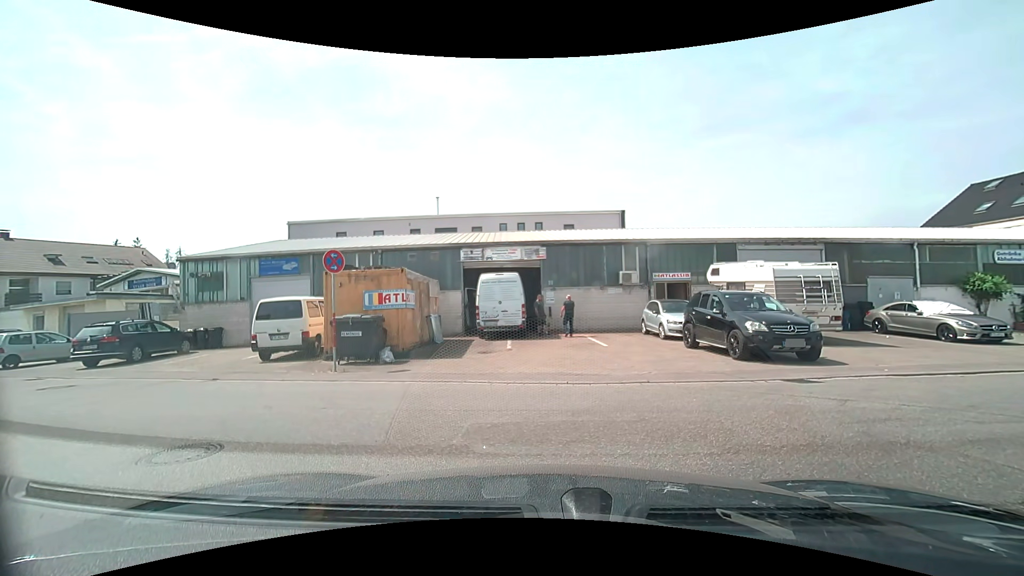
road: unclassified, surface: asphalt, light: Day
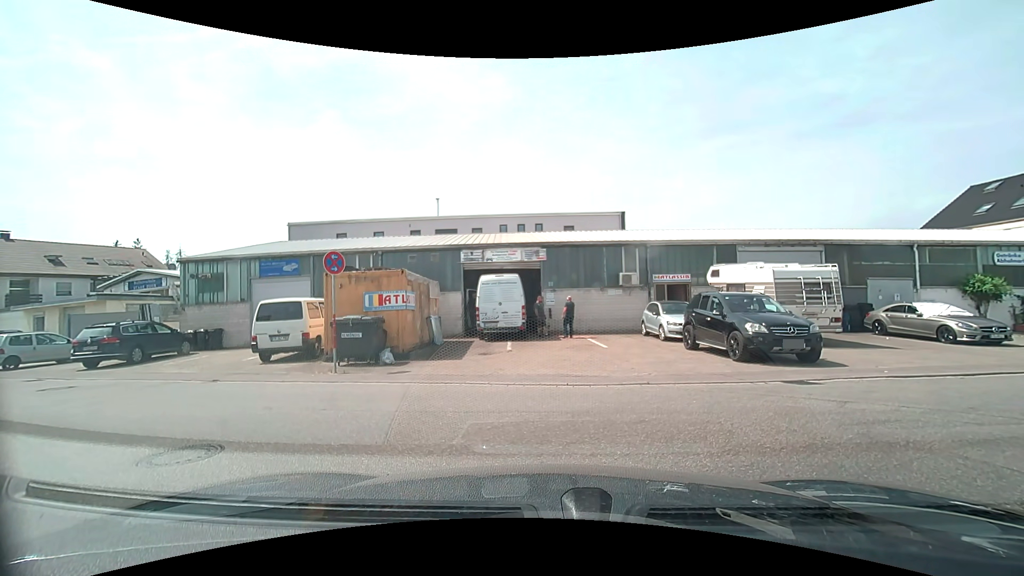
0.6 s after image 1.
(0.0, 0.0) m; 0°
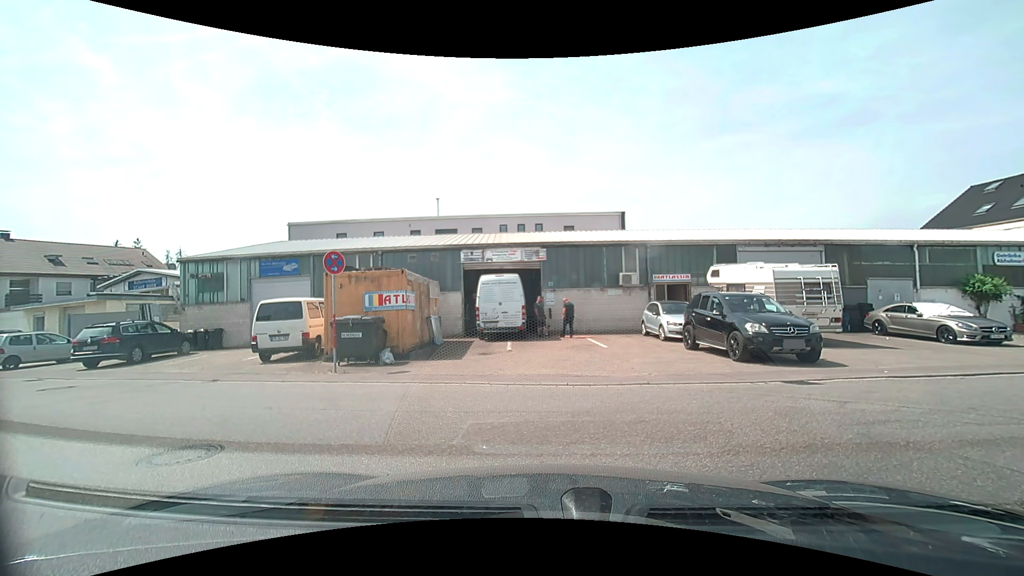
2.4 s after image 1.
(0.0, 0.0) m; 0°
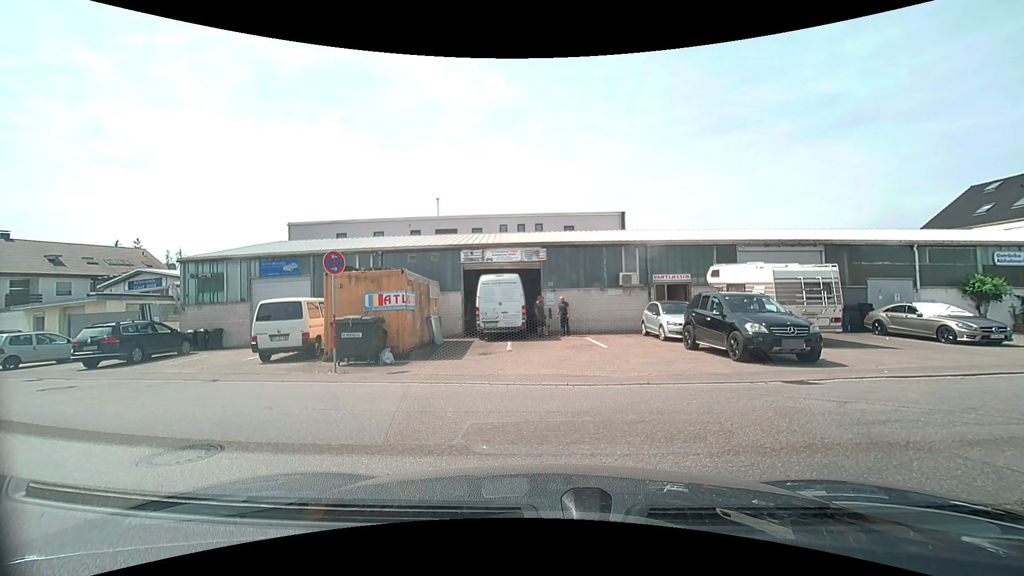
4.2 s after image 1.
(0.0, 0.0) m; 0°
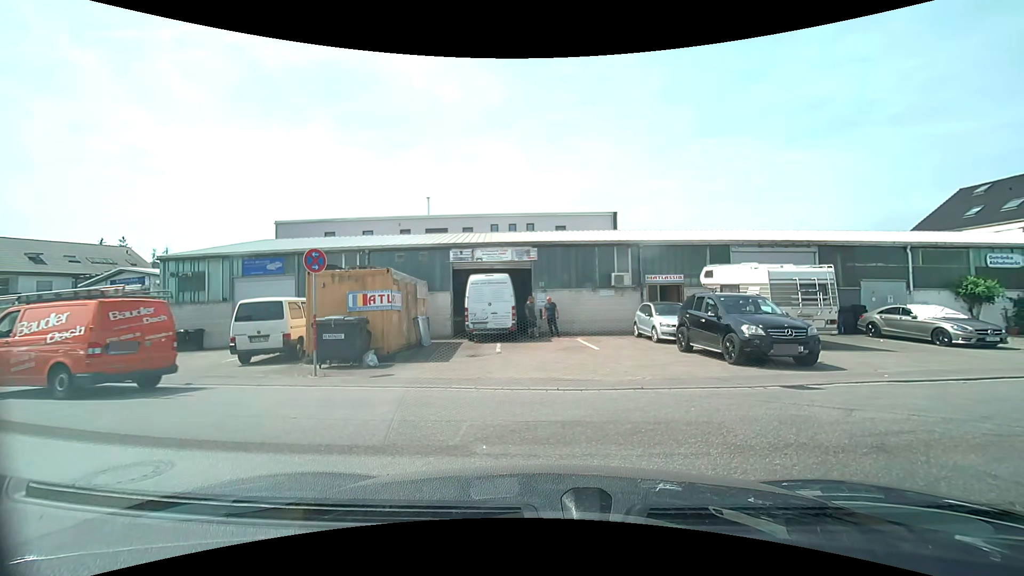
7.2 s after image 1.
(0.0, +0.5) m; 0°
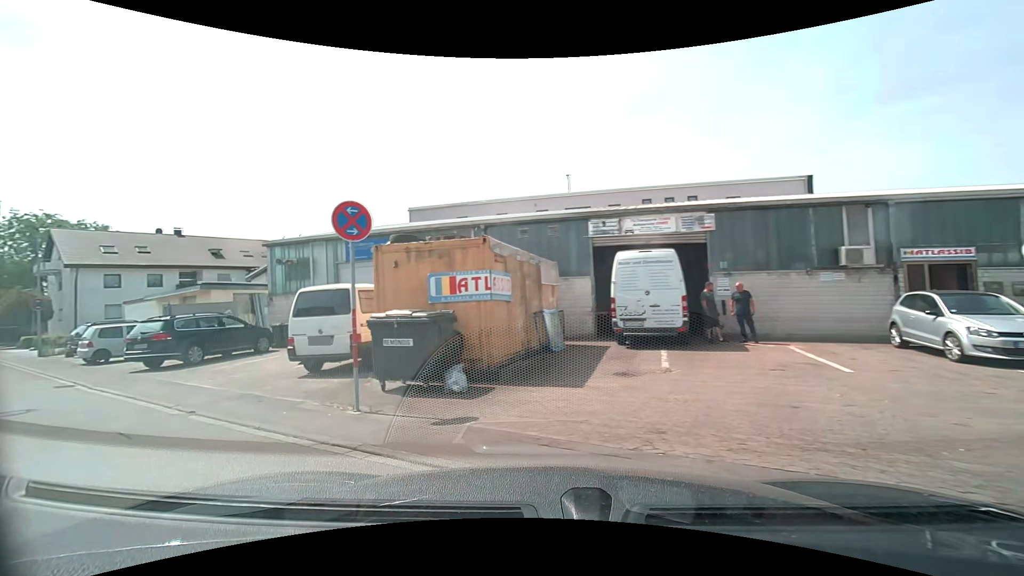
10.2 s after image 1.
(+0.2, +5.8) m; -14°
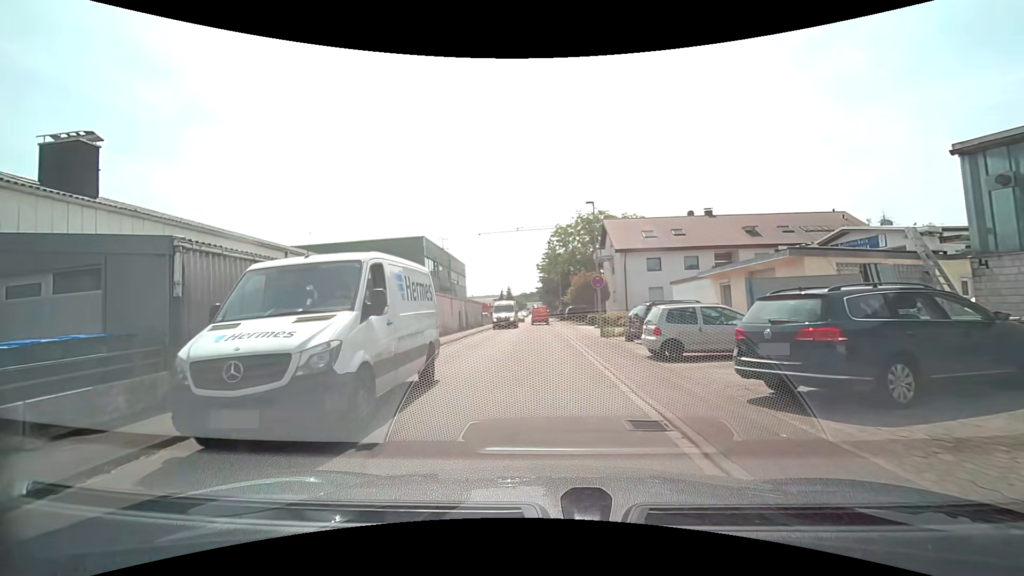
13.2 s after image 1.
(-5.9, +8.3) m; -52°
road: residential
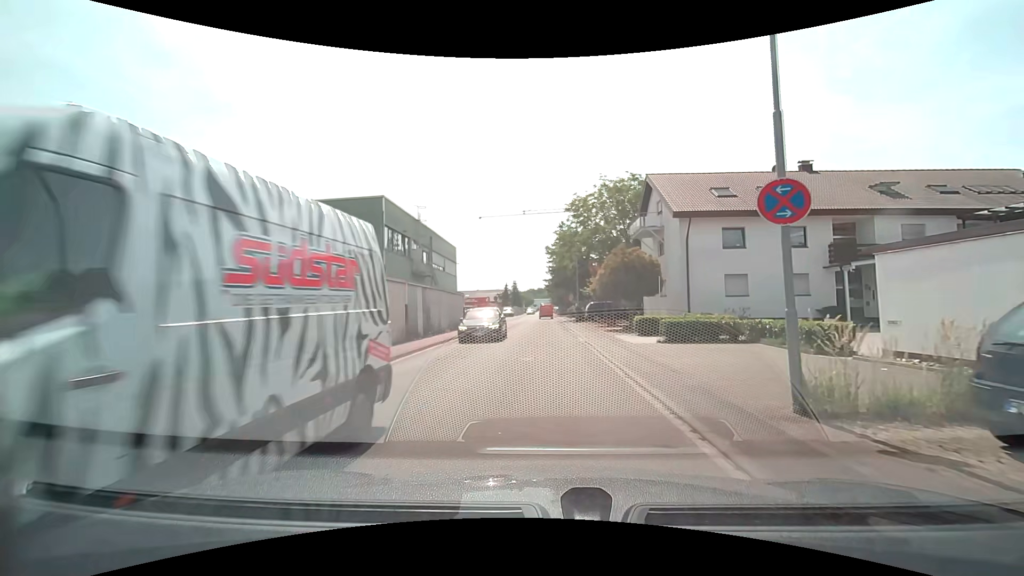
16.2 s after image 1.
(-0.9, +17.2) m; -3°
(0, +10) (0, +20) (0, +30) (0, +40) (0, +50) (0, +60) (0, +70) (0, +80) (0, +90) (0, +100) m
